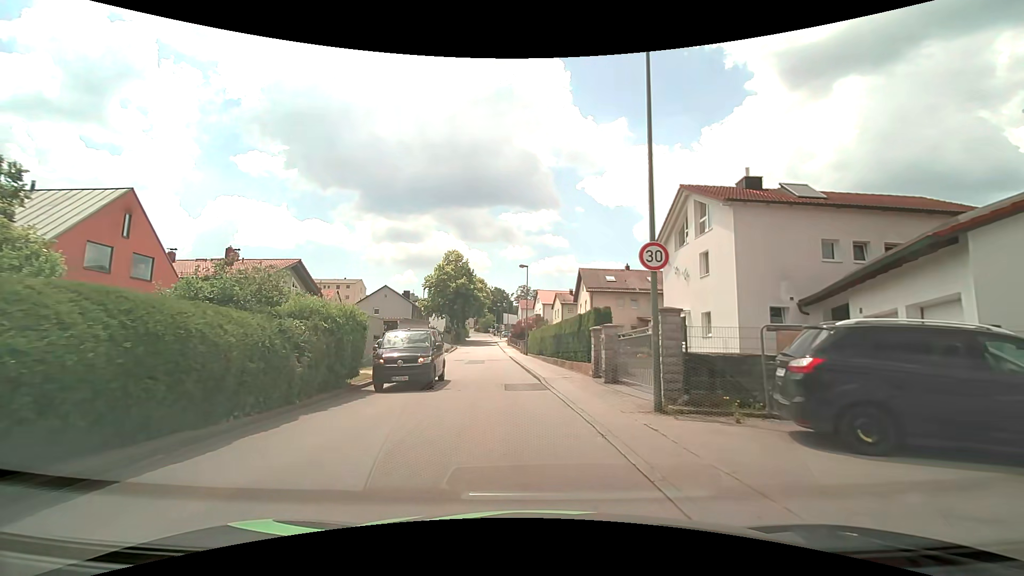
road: unclassified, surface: asphalt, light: Day
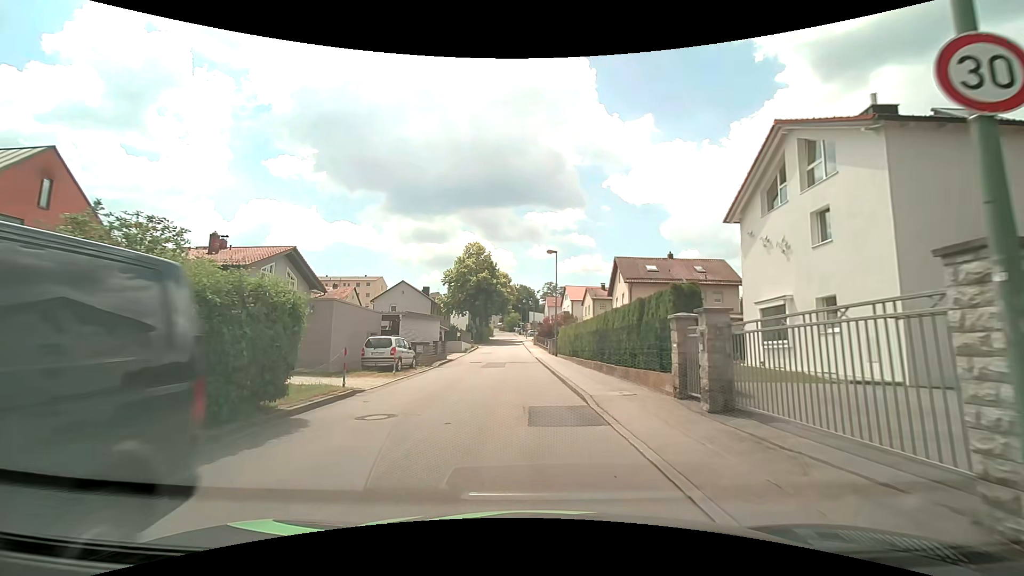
(-0.2, +6.7) m; -3°
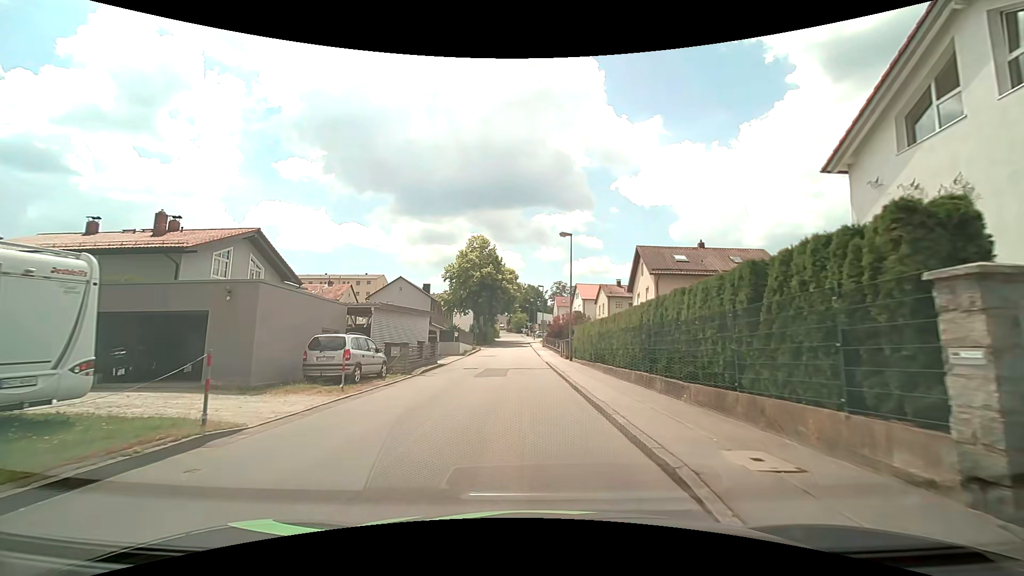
(0.0, +6.7) m; -1°
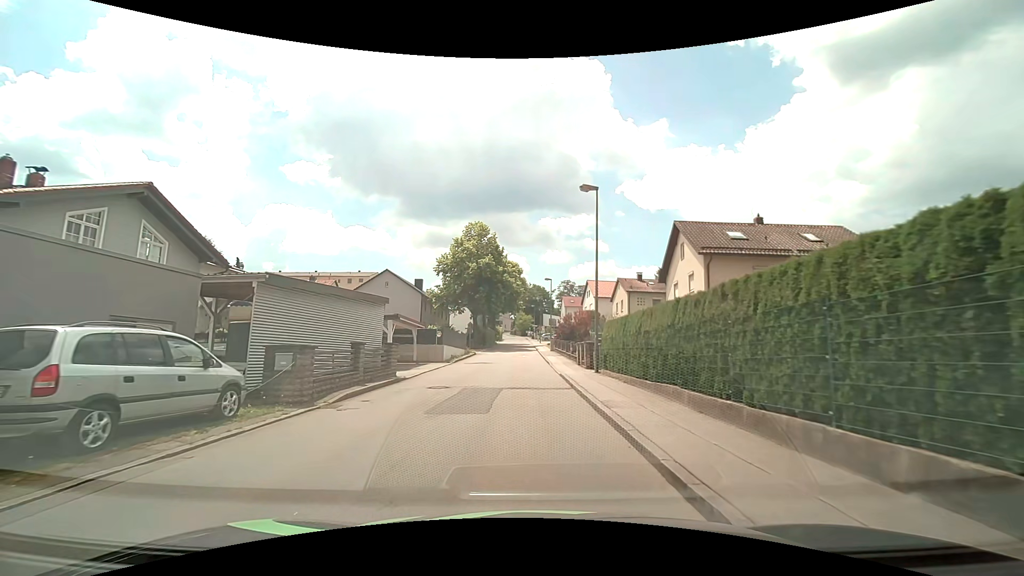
(-0.1, +10.2) m; -1°
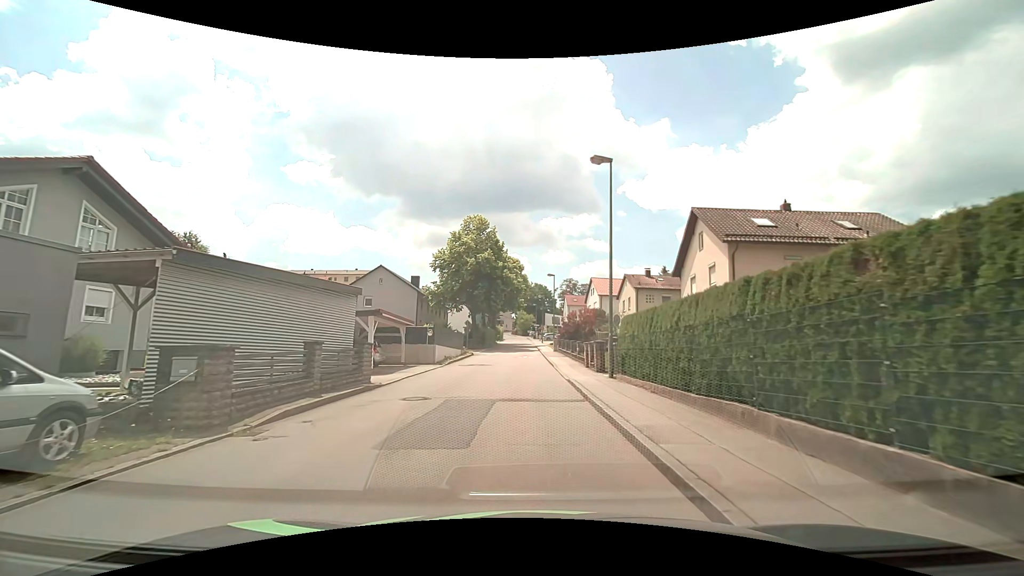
(0.0, +3.4) m; 0°
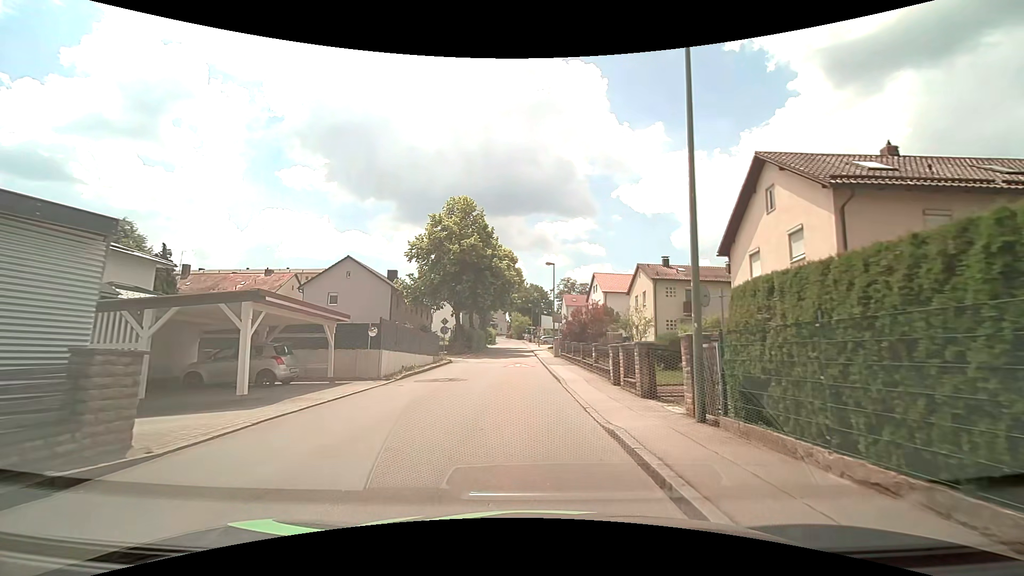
(+0.1, +9.6) m; +1°
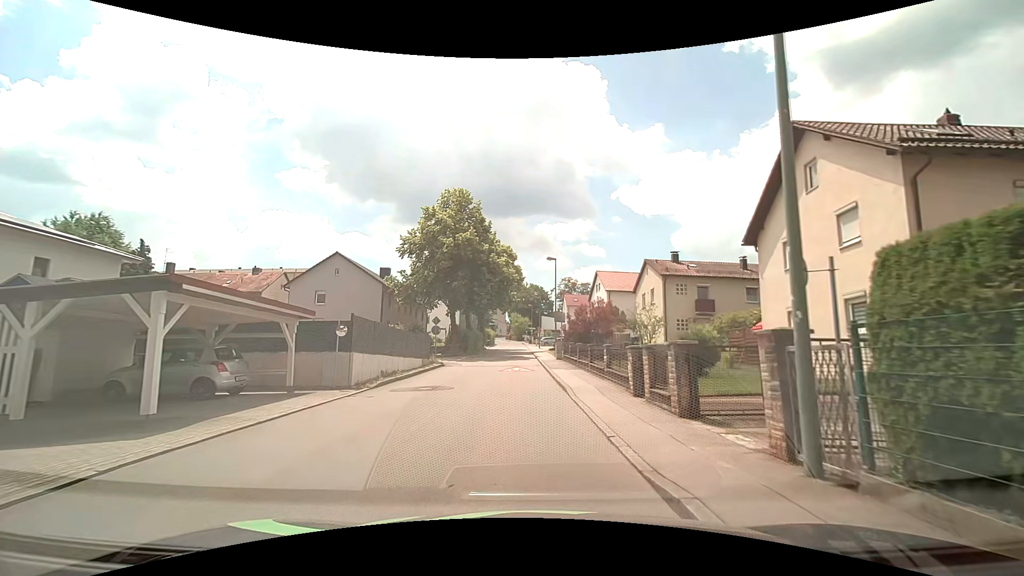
(0.0, +3.1) m; 0°
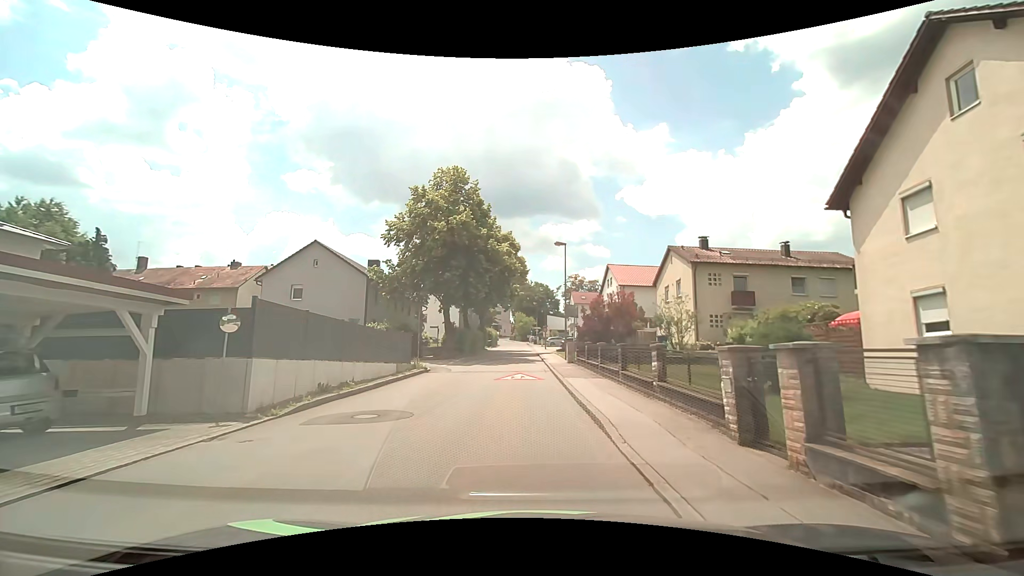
(0.0, +6.2) m; -1°
(0, +10) (0, +20) (-1, +30) (-9, +35) (-19, +36) (-29, +37) (-39, +38) (-49, +38) (-59, +38) (-69, +38) m
